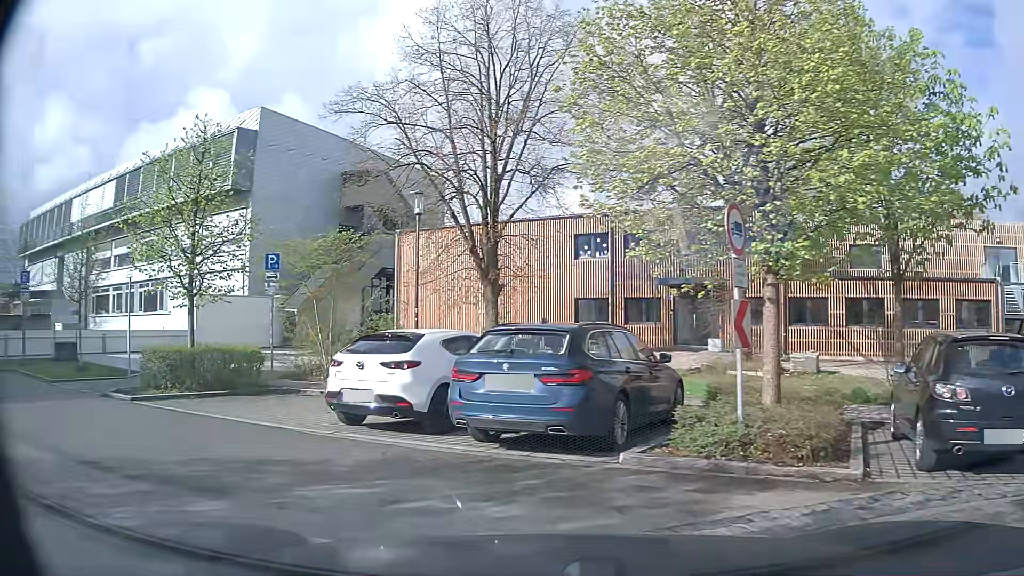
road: residential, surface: asphalt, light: Day
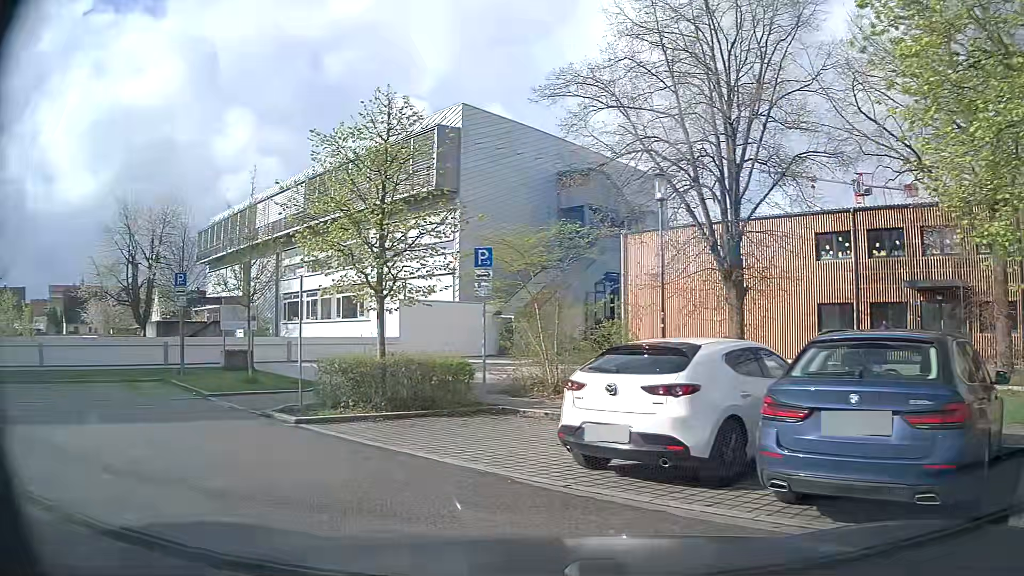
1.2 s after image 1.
(-0.4, +2.8) m; -19°
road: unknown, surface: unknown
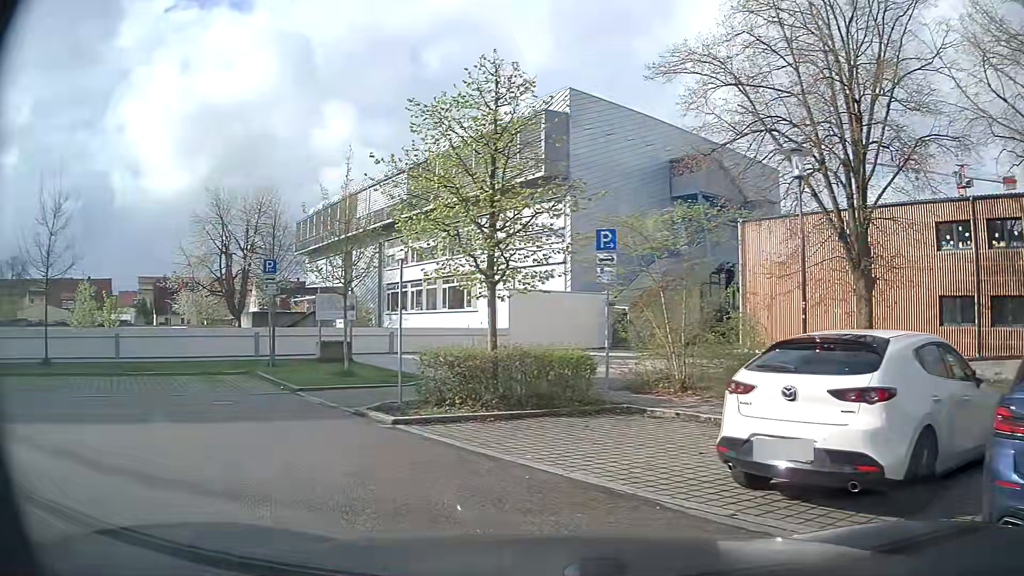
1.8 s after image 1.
(-0.1, +1.4) m; -9°
